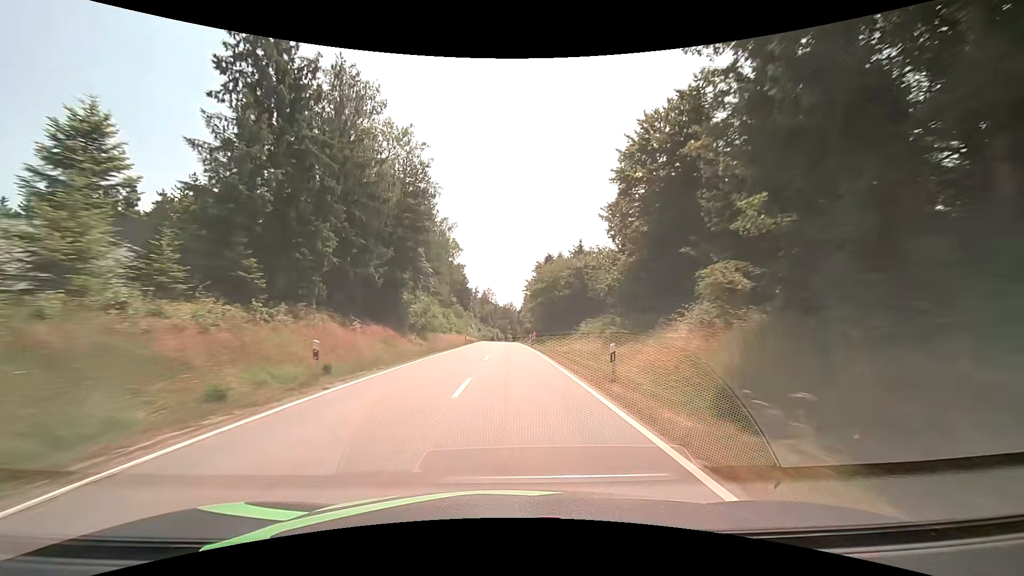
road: tertiary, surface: asphalt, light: Day
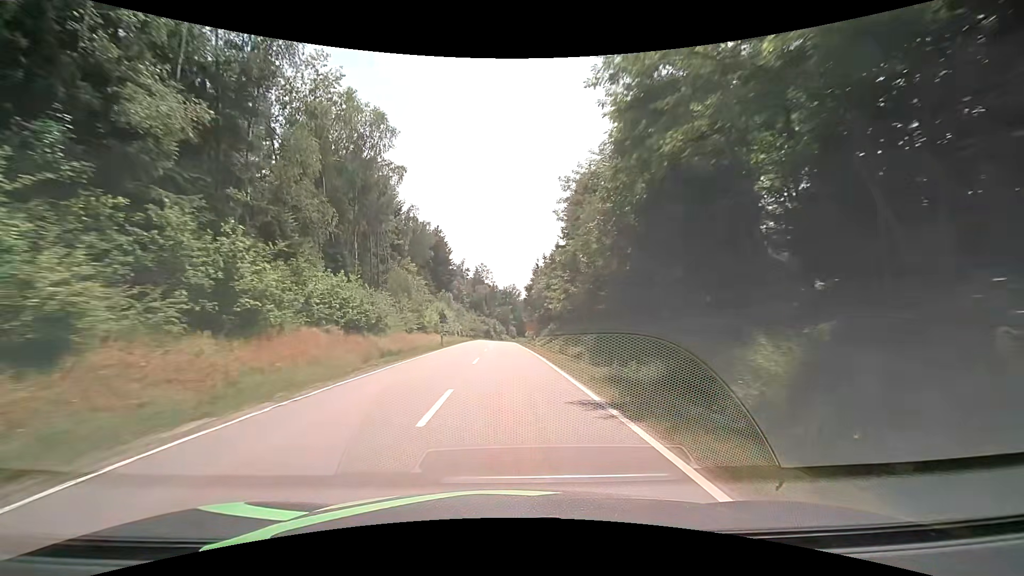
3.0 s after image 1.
(+0.3, +63.4) m; 0°
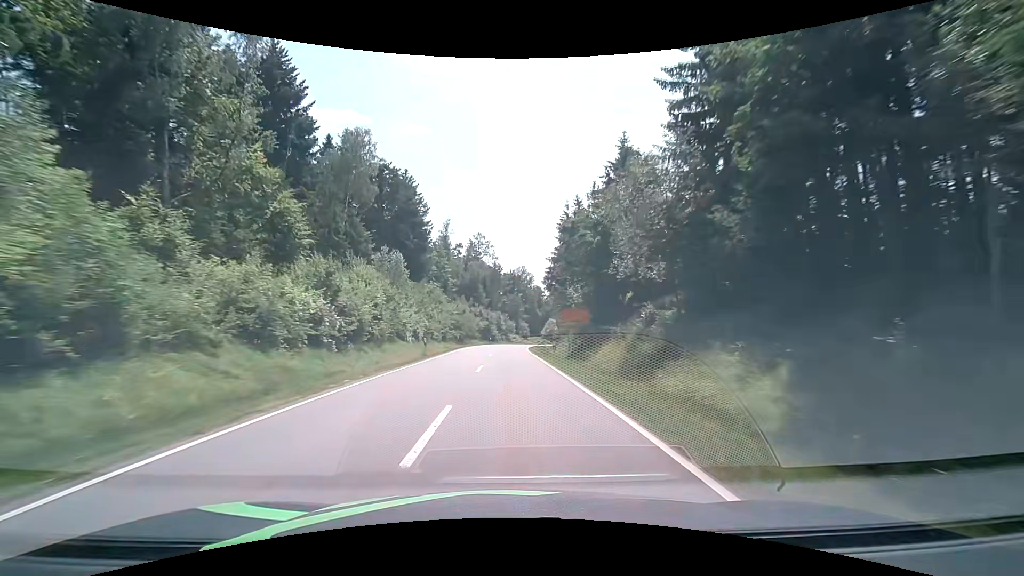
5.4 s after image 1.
(-0.6, +50.6) m; -1°
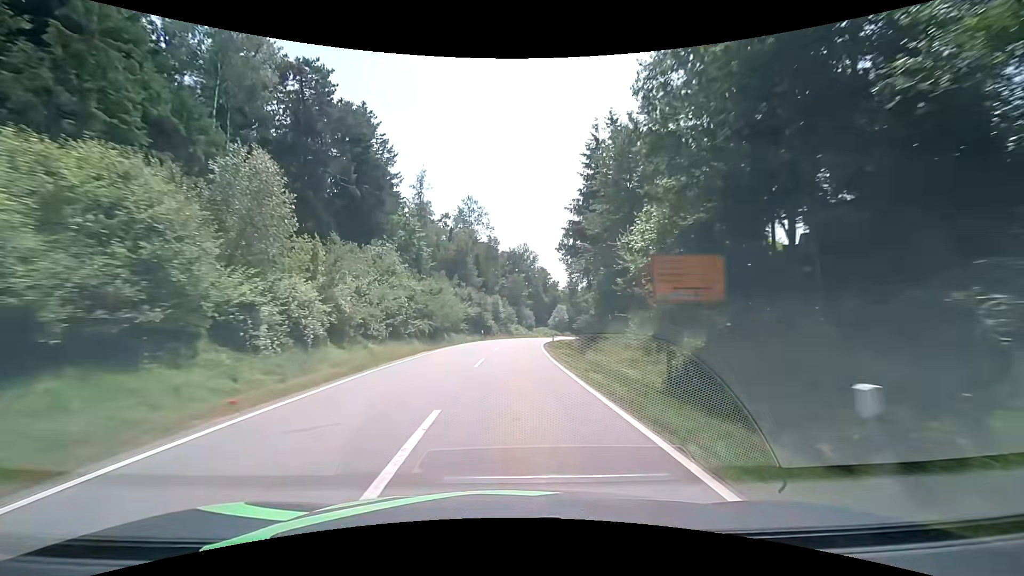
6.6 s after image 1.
(+0.1, +25.2) m; 0°
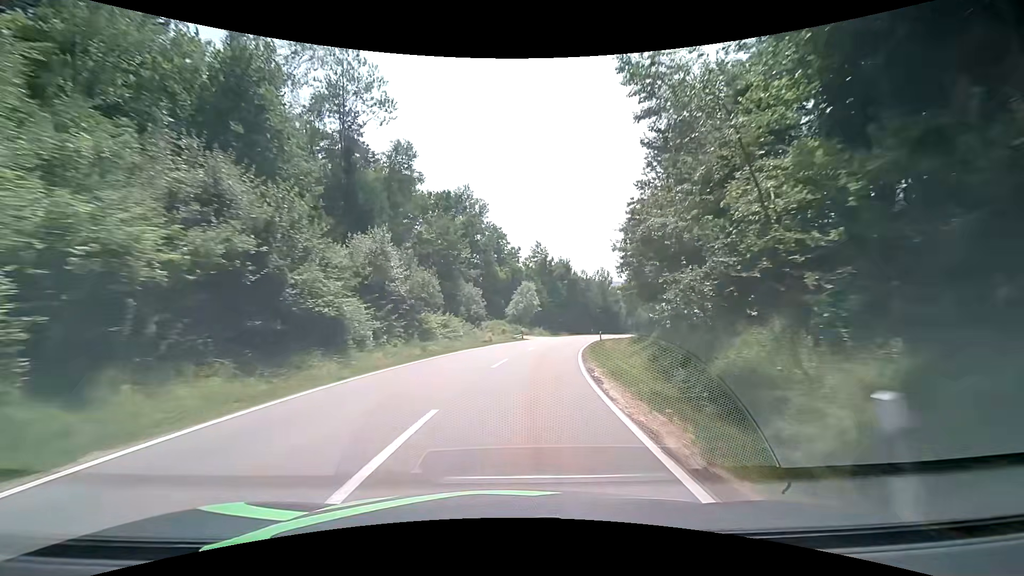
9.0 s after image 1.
(+1.5, +48.7) m; +5°
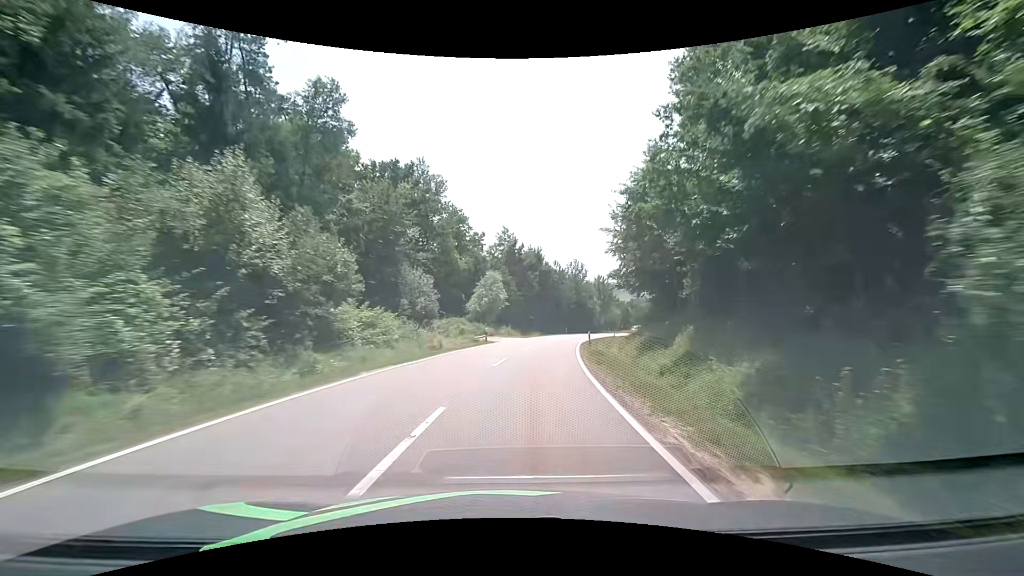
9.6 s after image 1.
(+0.4, +11.8) m; +3°
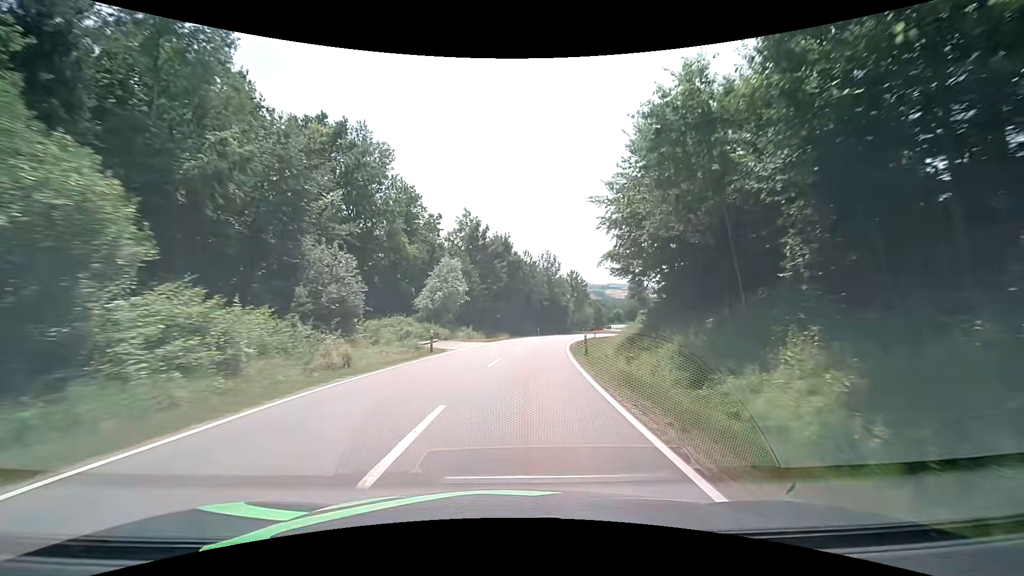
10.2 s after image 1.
(+0.5, +11.7) m; +4°
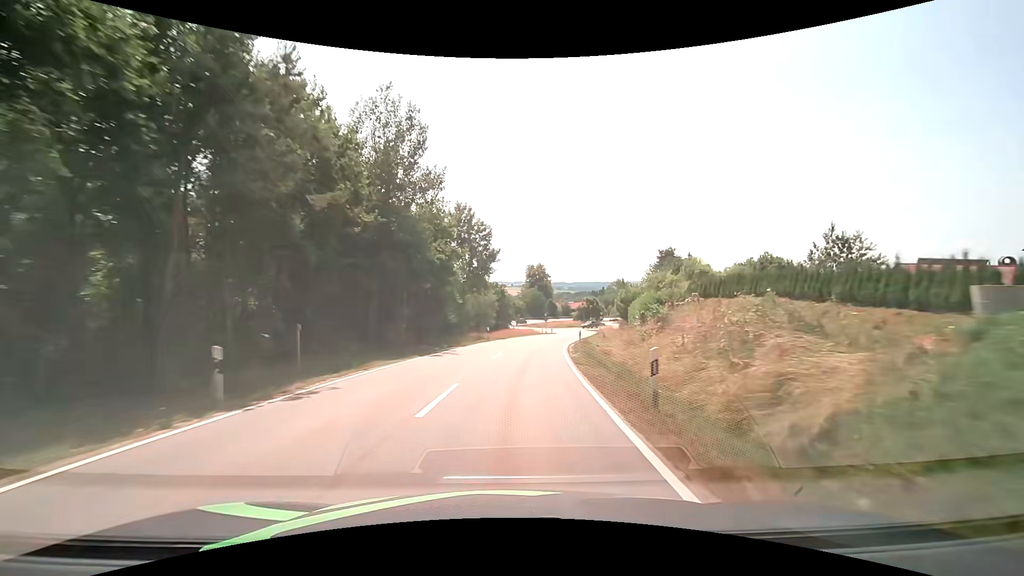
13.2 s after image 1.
(+7.4, +56.9) m; +14°
(0, +10) (+1, +20) (+2, +30) (+3, +40) (+5, +50) (+8, +59) (+10, +69) (+12, +79) (+14, +89) (+14, +99) m
